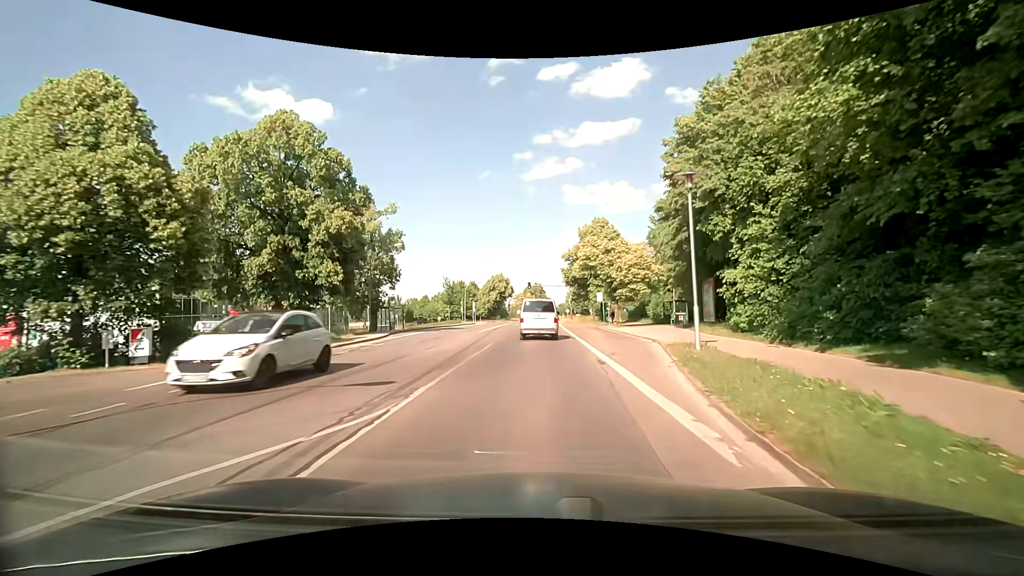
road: secondary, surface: asphalt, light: Day
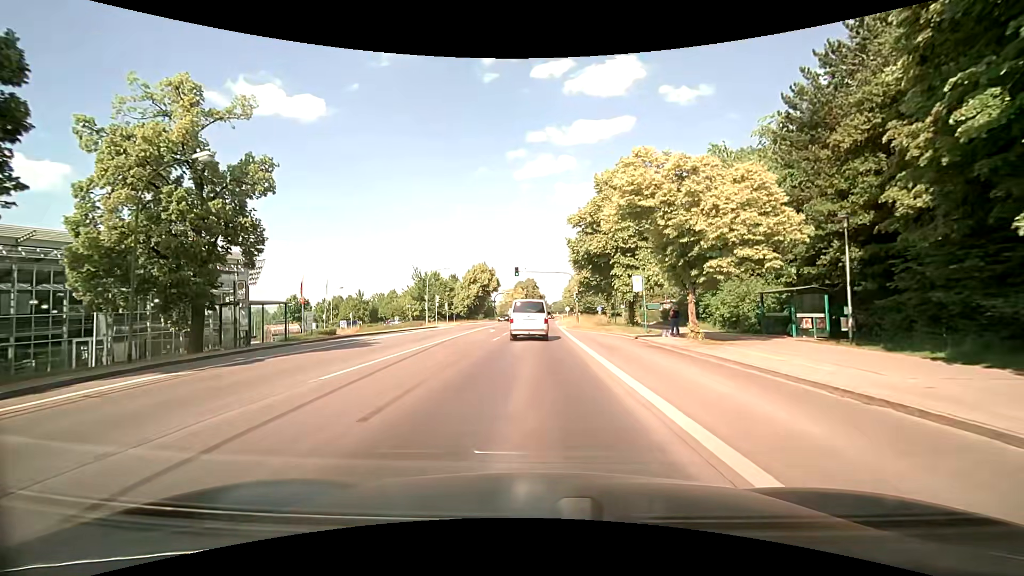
(0.0, +23.9) m; 0°
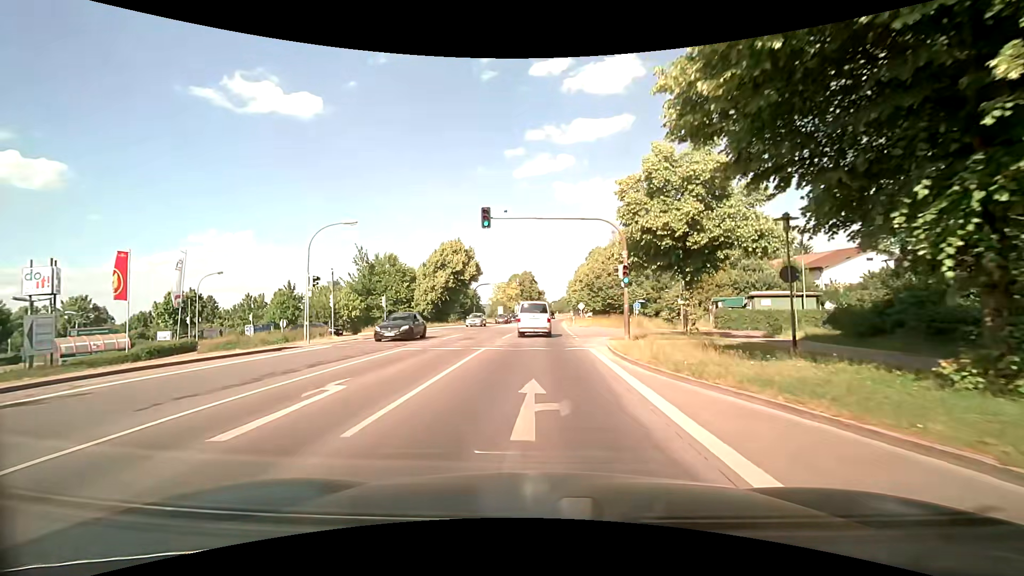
(+0.1, +30.9) m; 0°
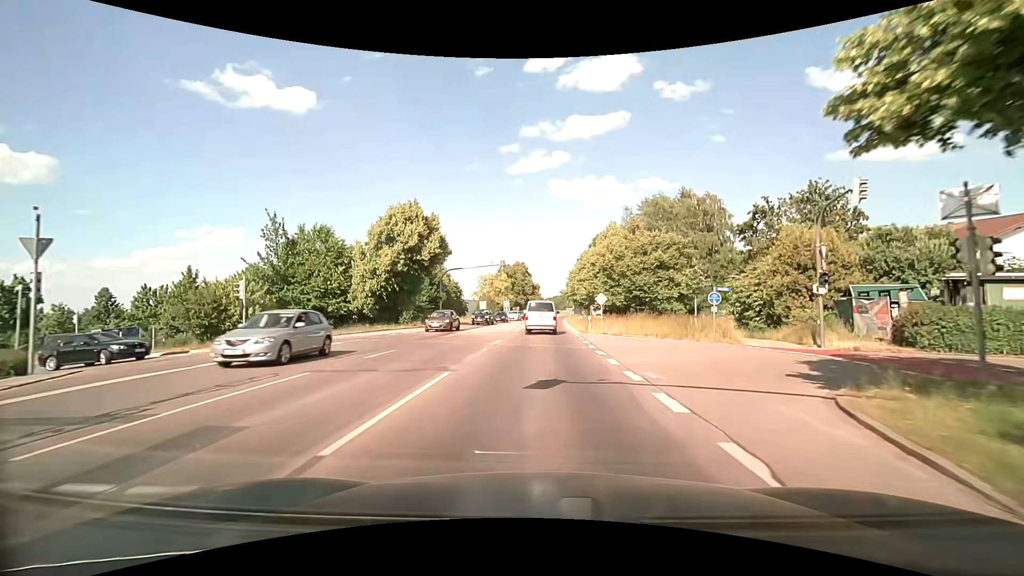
(0.0, +21.8) m; +1°
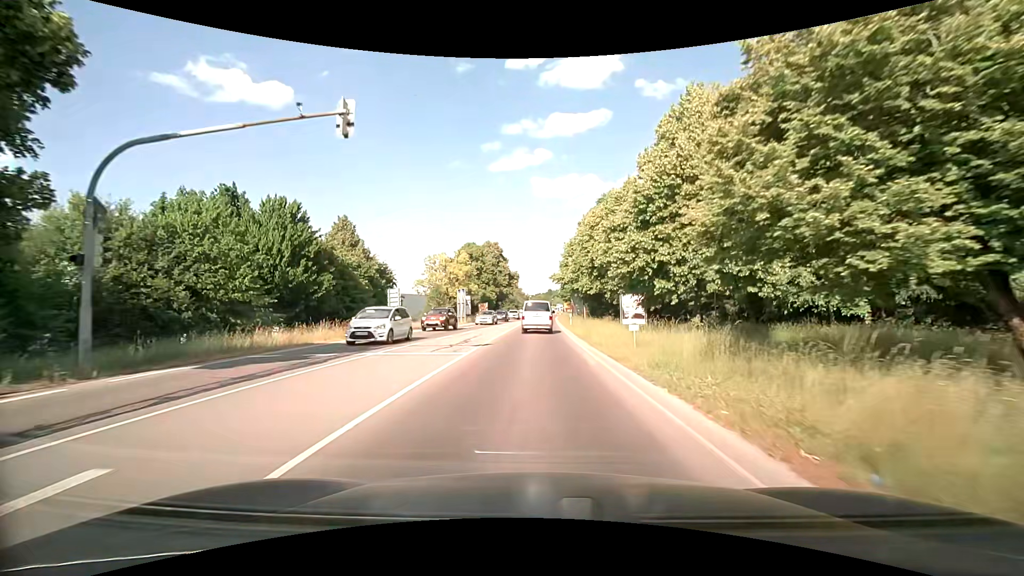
(+0.6, +38.7) m; +2°
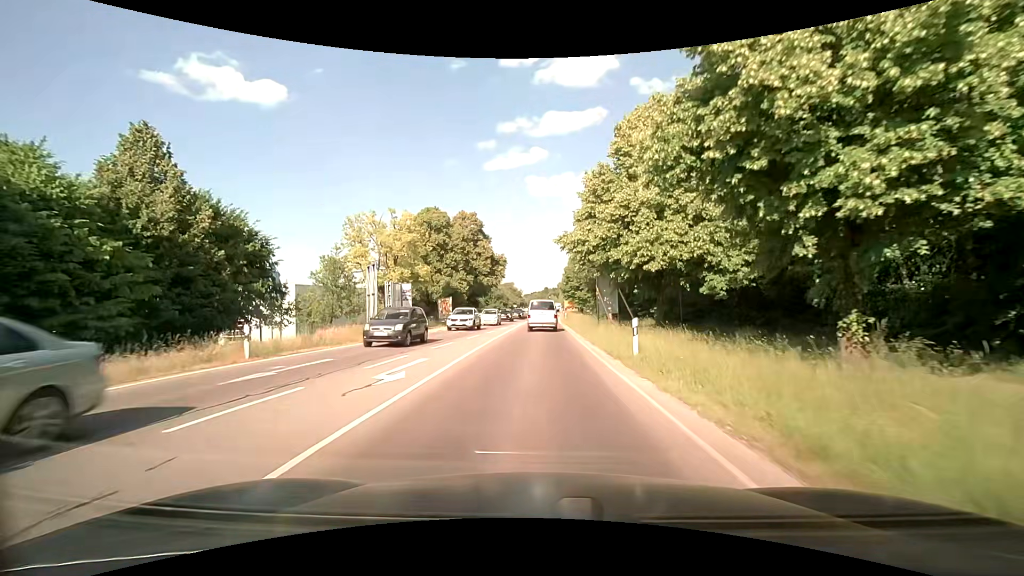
(+0.1, +30.5) m; 0°
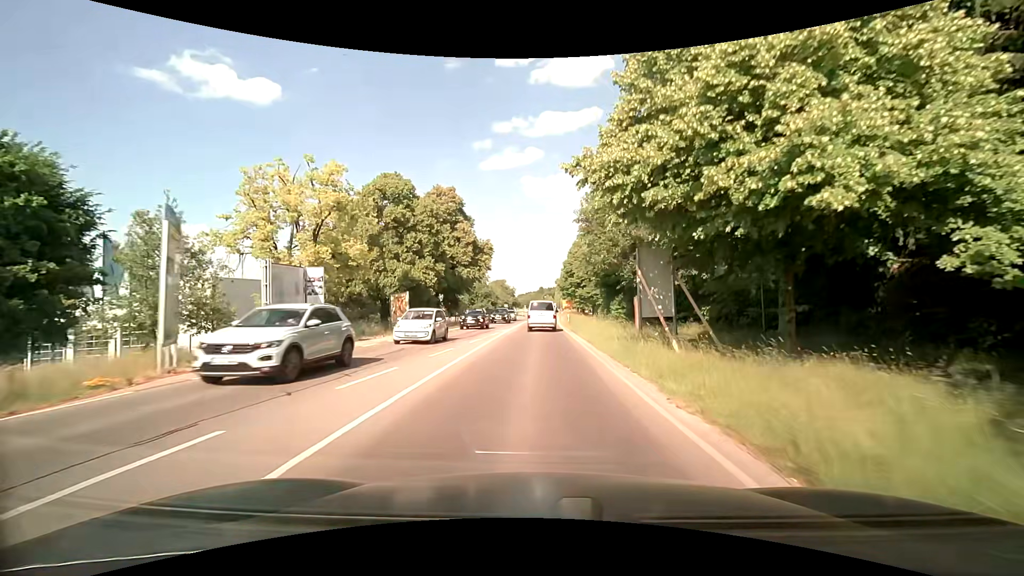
(+0.1, +15.0) m; +1°
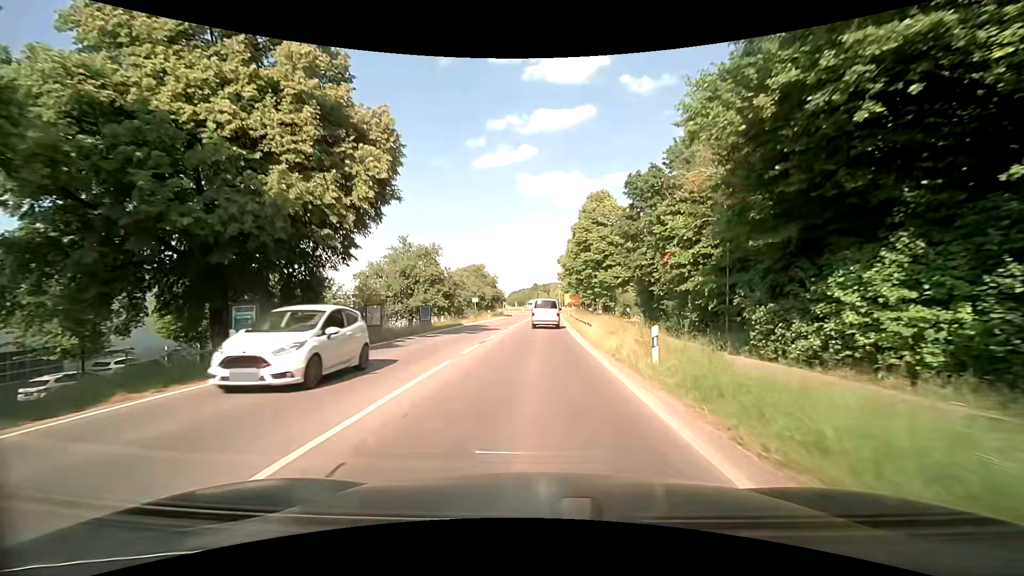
(+0.4, +38.0) m; +1°
(0, +10) (0, +20) (0, +30) (+1, +40) (+1, +50) (+1, +60) (+2, +70) (+2, +80) (+2, +90) (+1, +100) m
